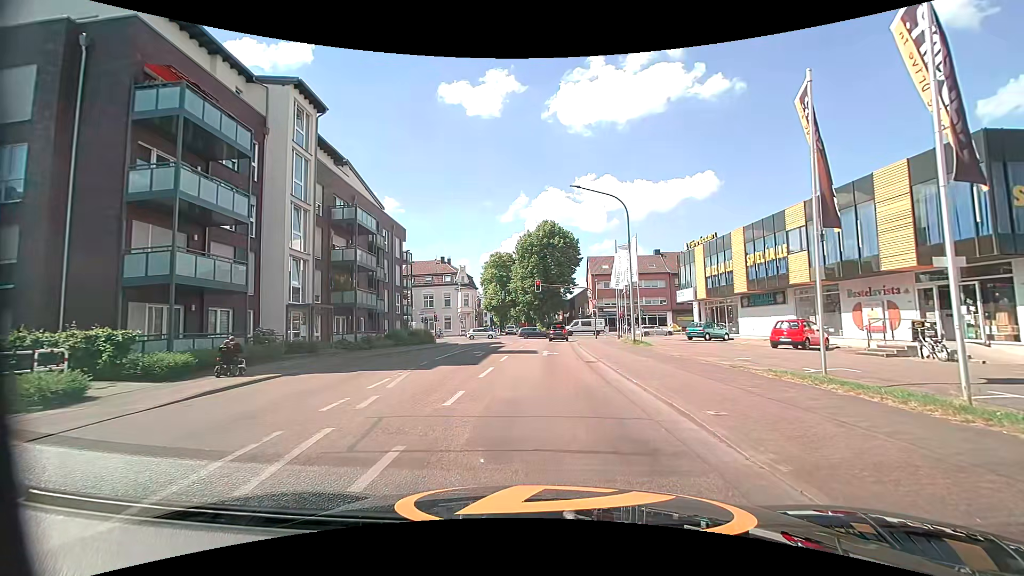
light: Day
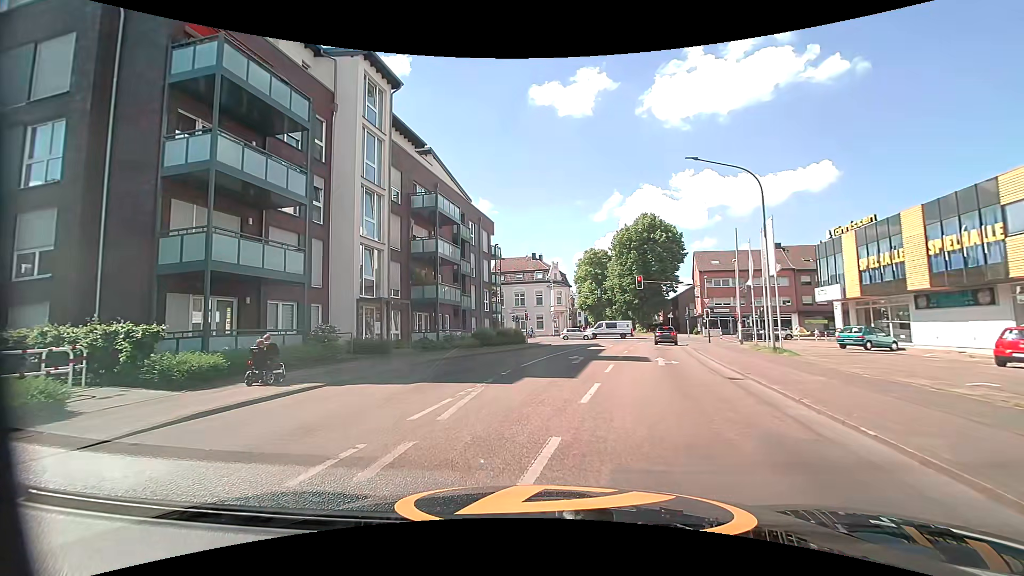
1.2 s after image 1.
(-0.5, +4.5) m; -12°
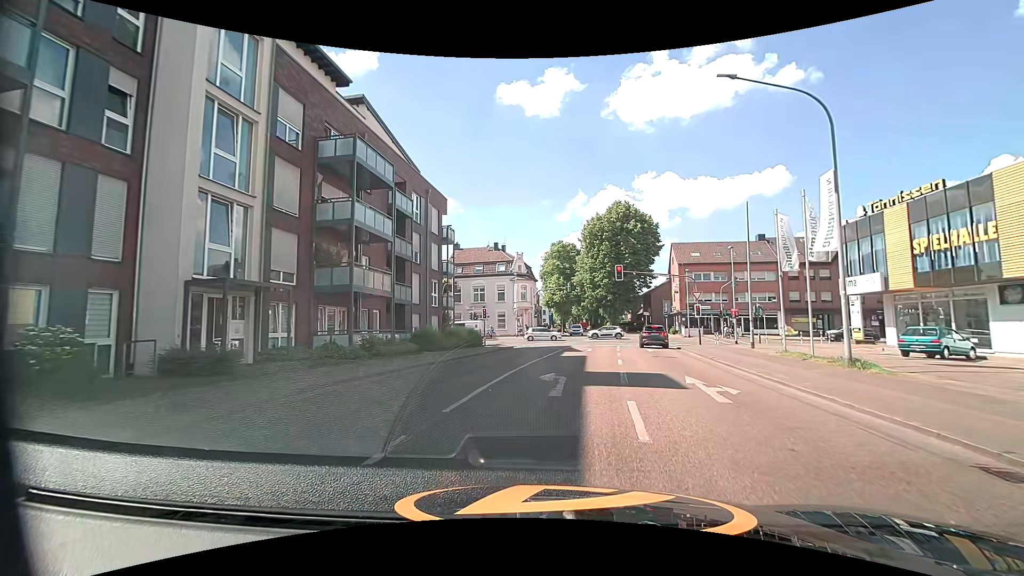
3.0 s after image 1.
(+0.1, +9.1) m; +6°
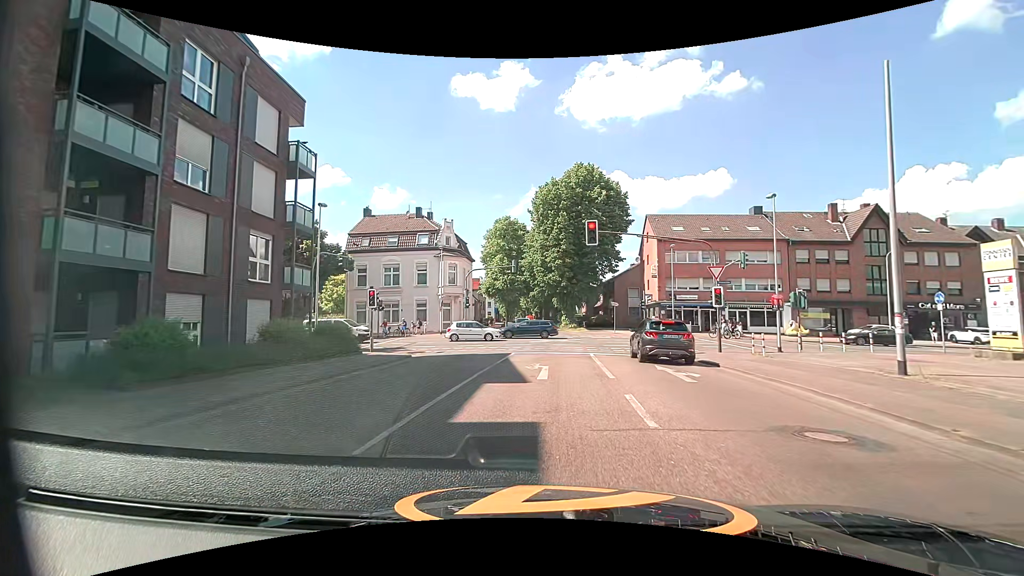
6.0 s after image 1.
(+0.8, +17.4) m; +4°
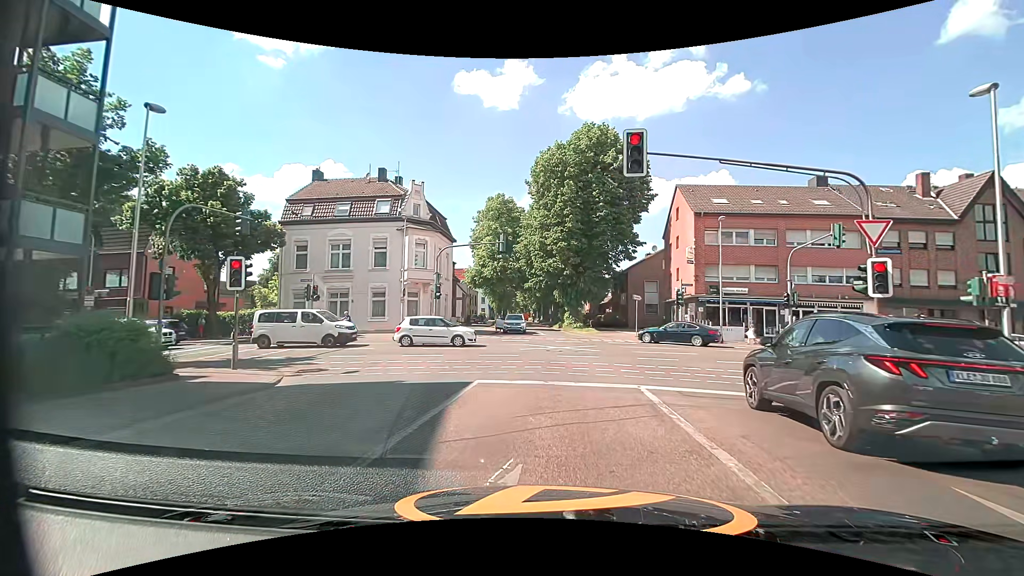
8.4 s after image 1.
(+0.1, +12.1) m; -1°
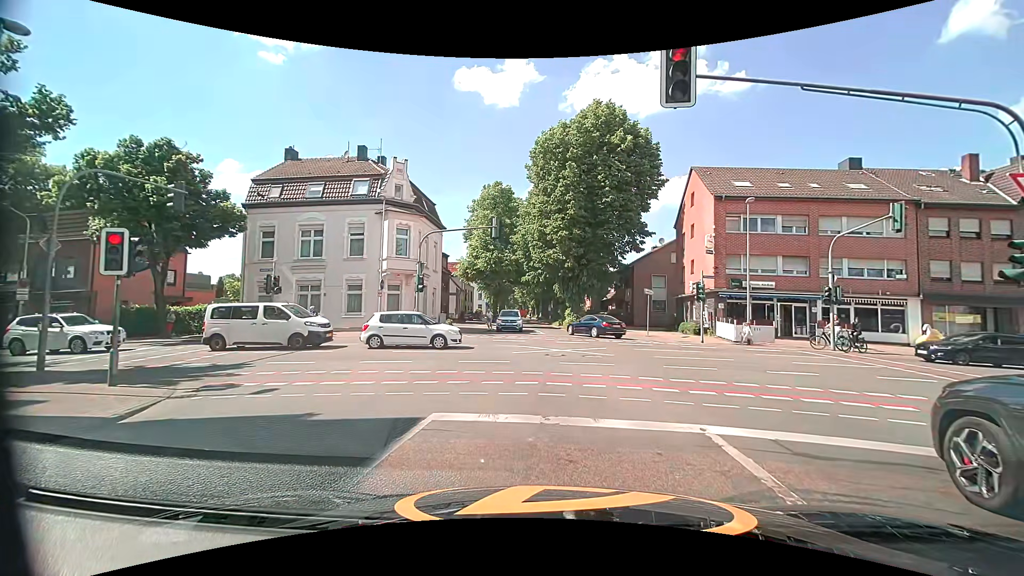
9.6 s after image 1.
(+0.1, +4.2) m; +1°
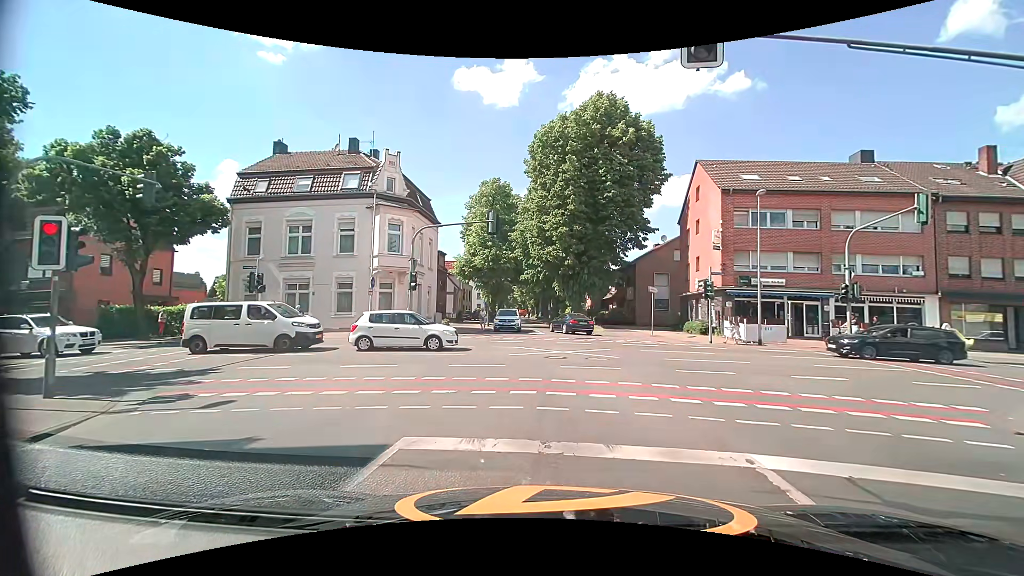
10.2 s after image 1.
(0.0, +1.4) m; +1°
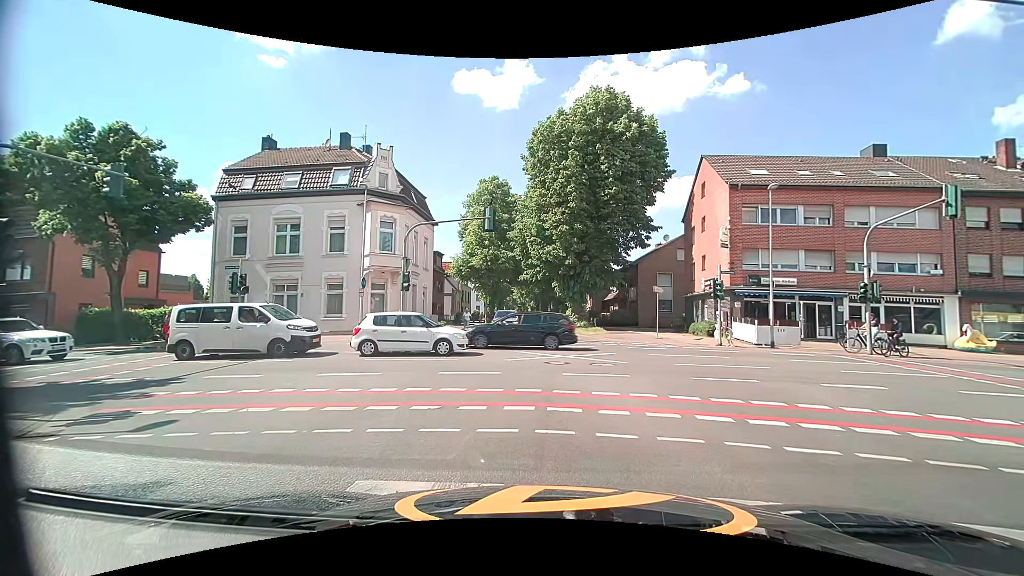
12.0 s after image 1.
(0.0, +1.3) m; +1°
